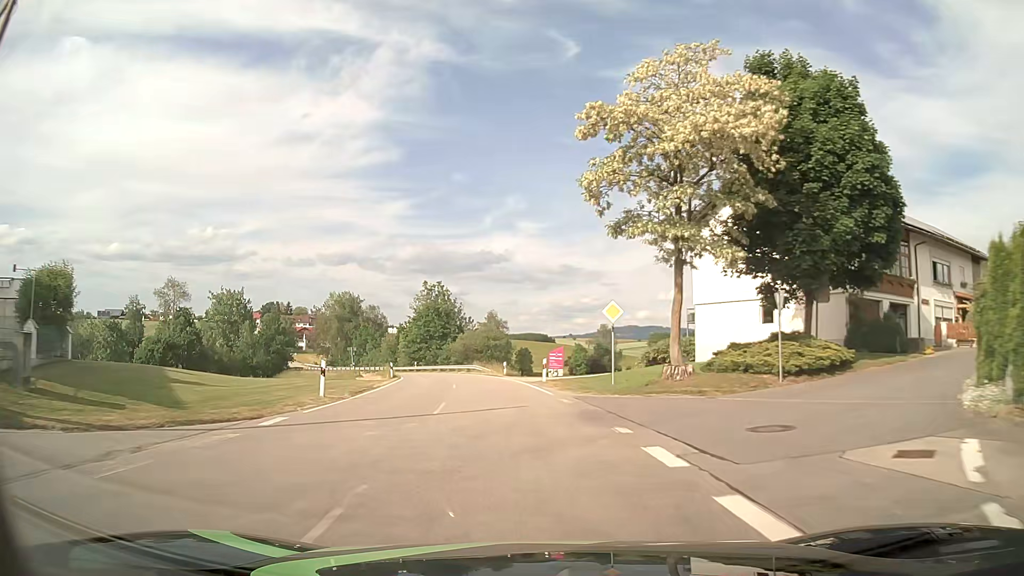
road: tertiary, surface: asphalt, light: Day
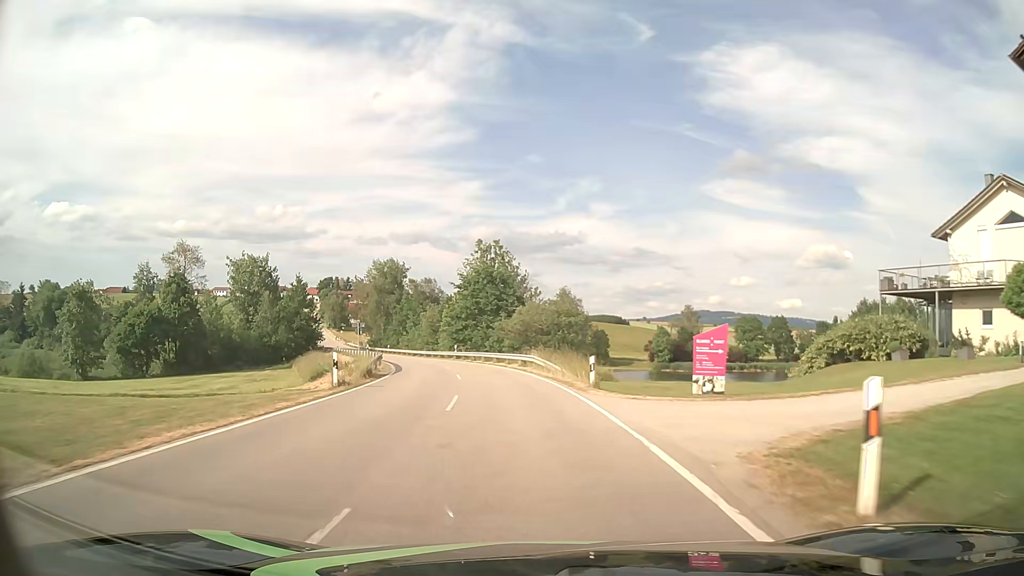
(-1.5, +25.0) m; -6°
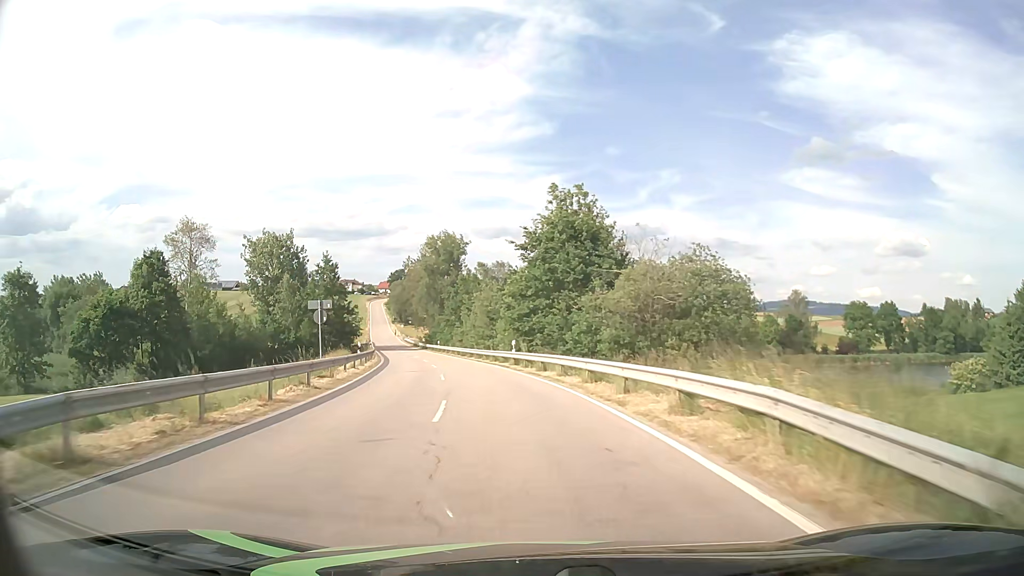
(-1.6, +26.3) m; -7°
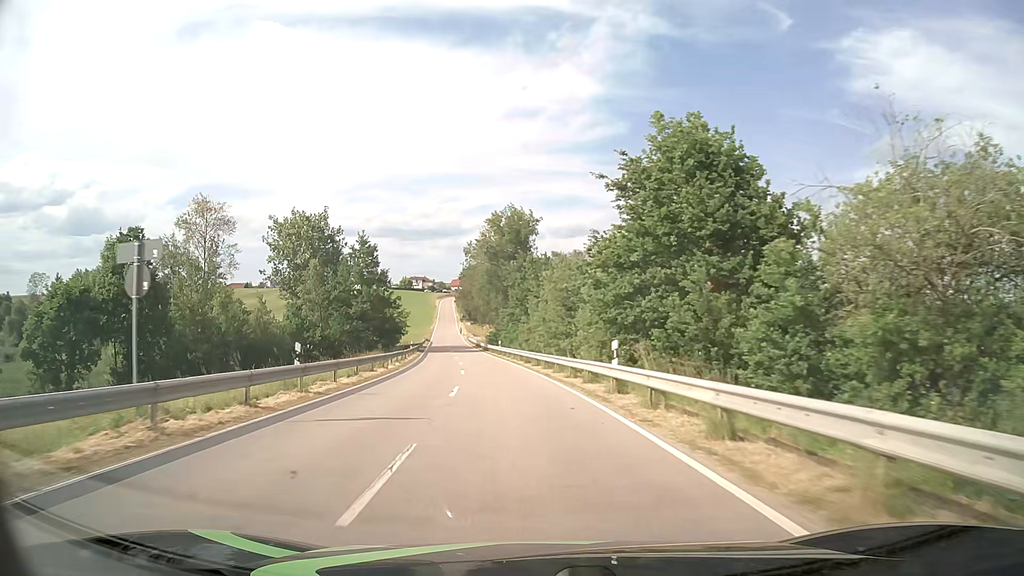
(-1.0, +18.2) m; -6°
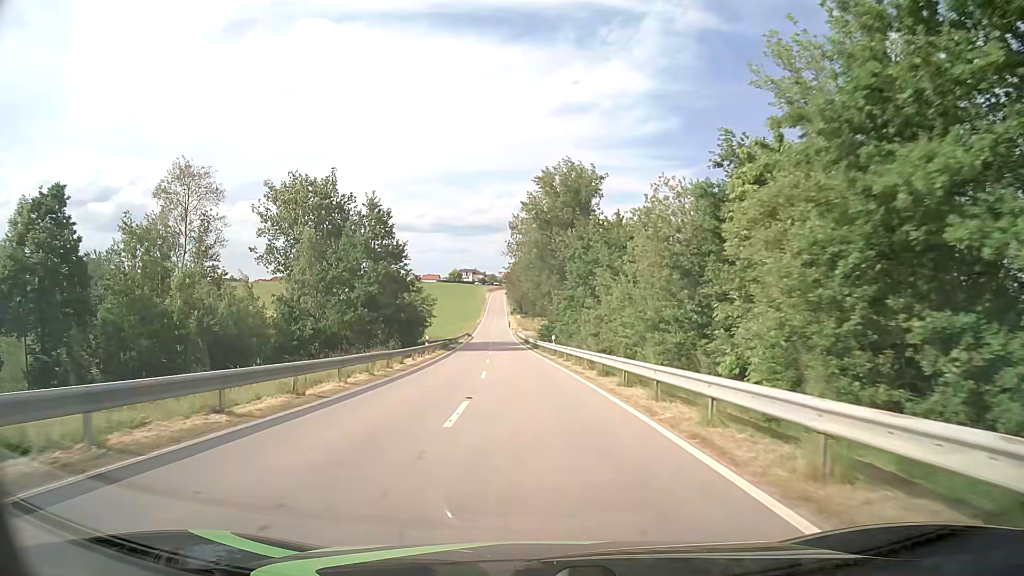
(-0.8, +18.5) m; -5°
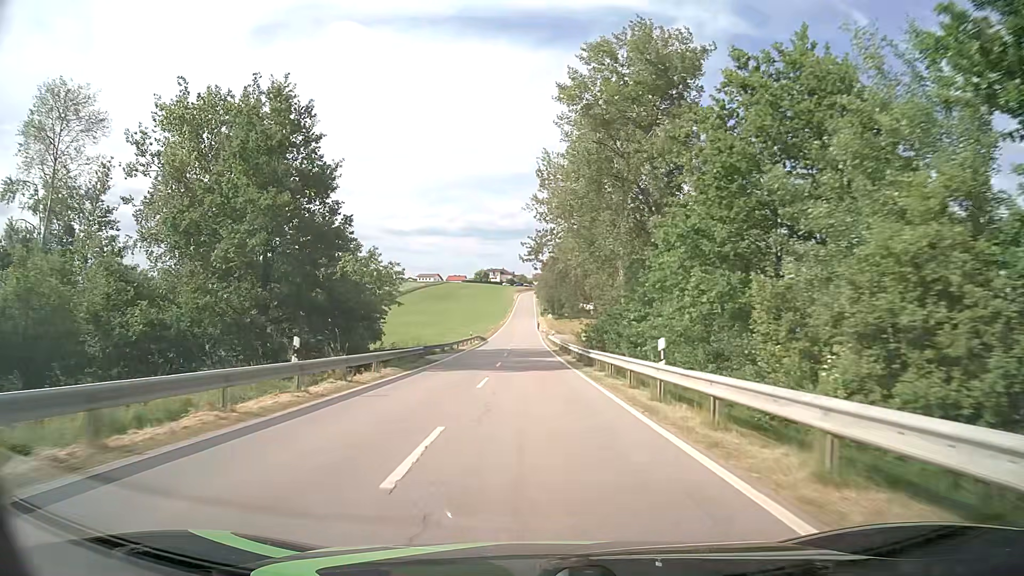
(-0.8, +28.2) m; -3°
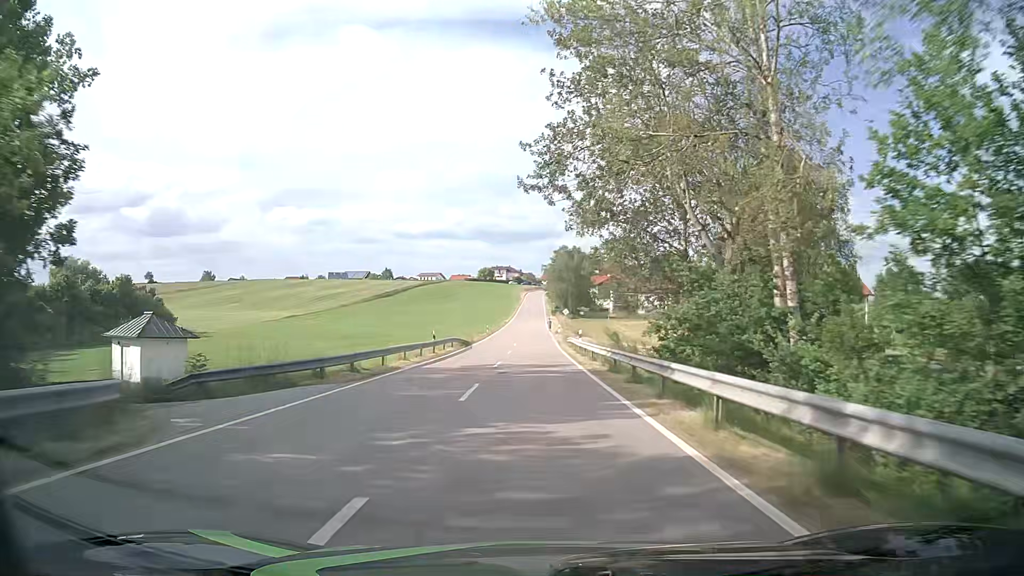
(-0.2, +28.4) m; 0°
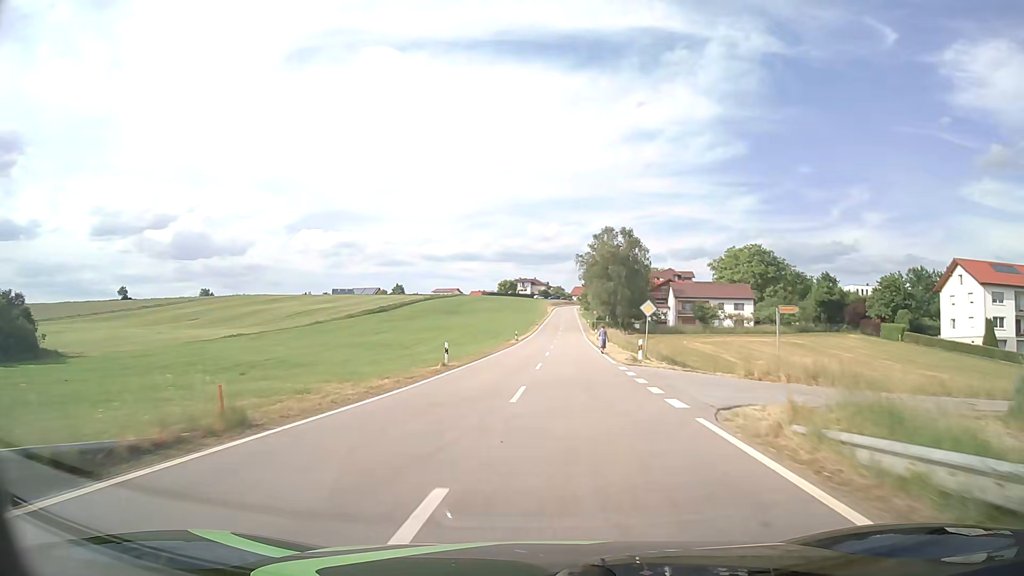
(-0.9, +47.2) m; -3°
